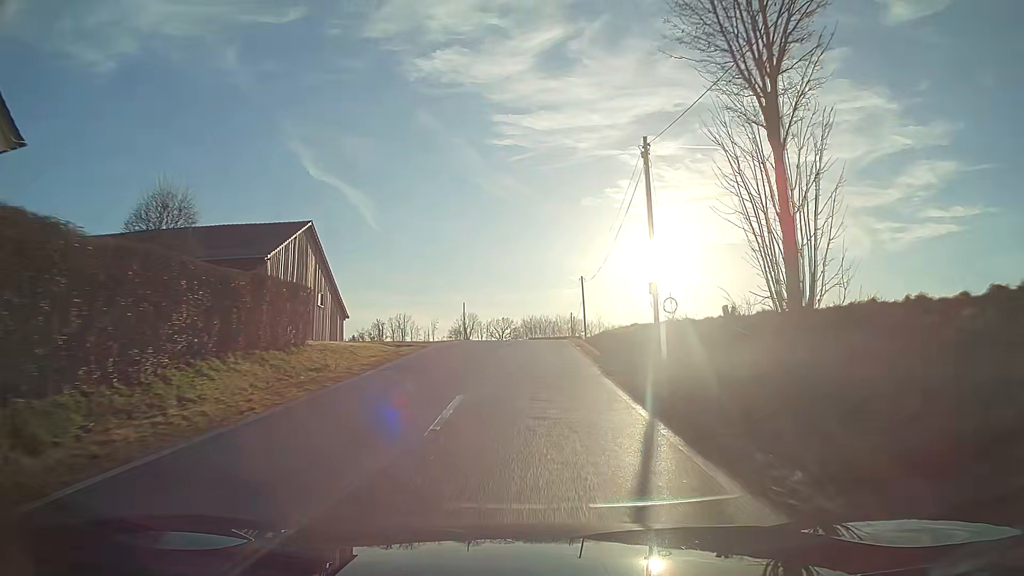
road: tertiary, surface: asphalt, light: Day
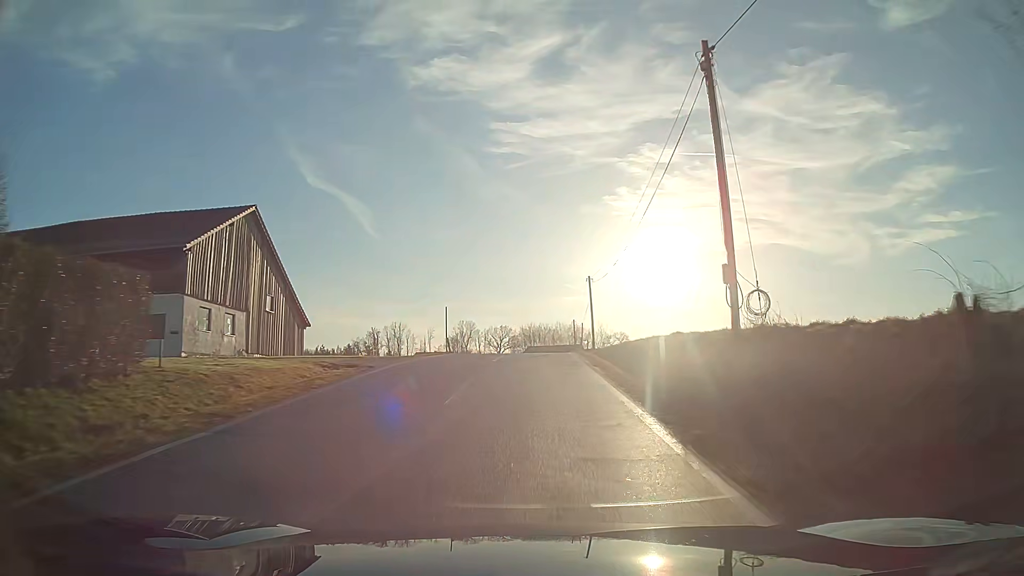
(0.0, +9.1) m; 0°
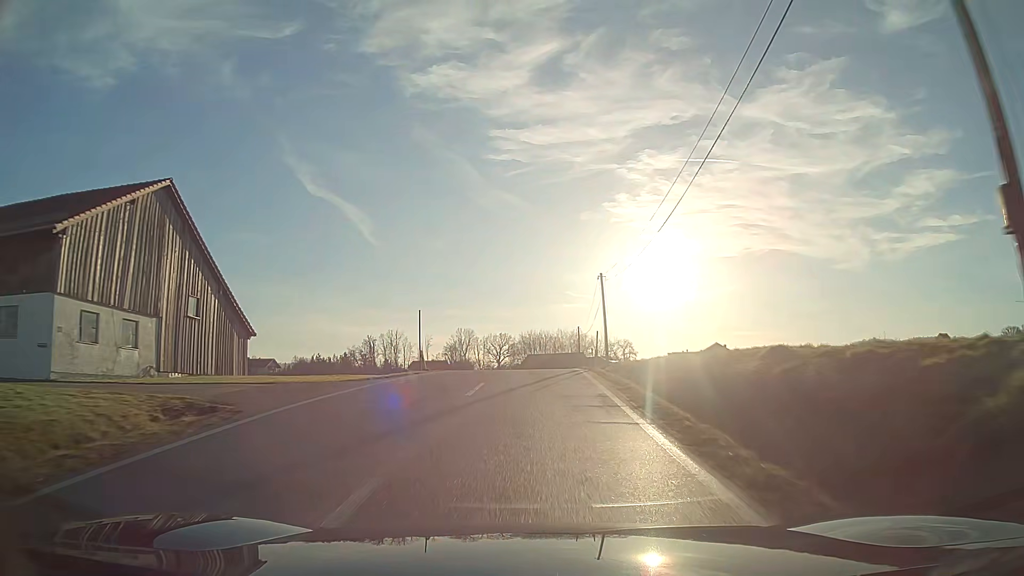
(0.0, +9.0) m; 0°
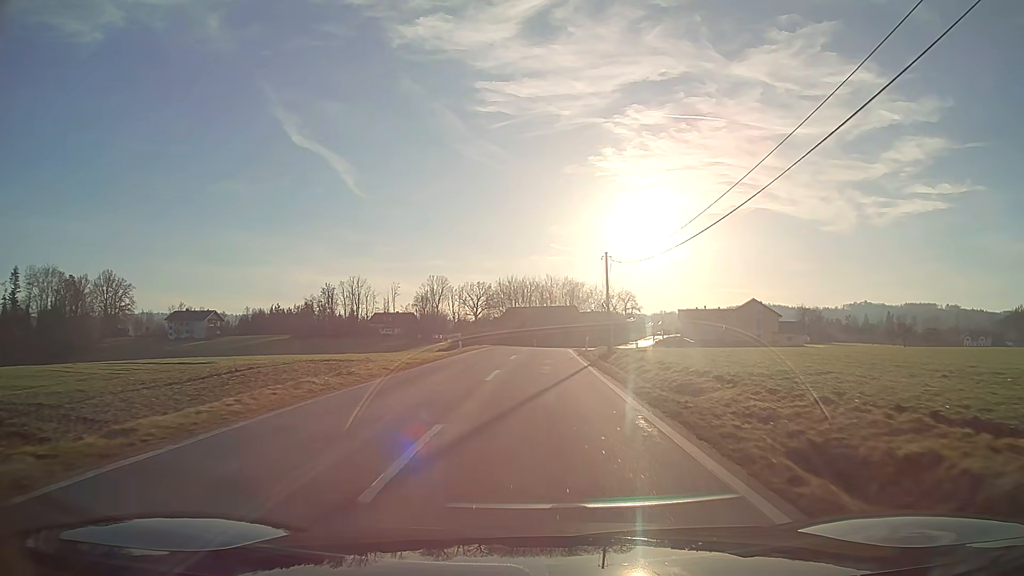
(+0.5, +44.8) m; +1°
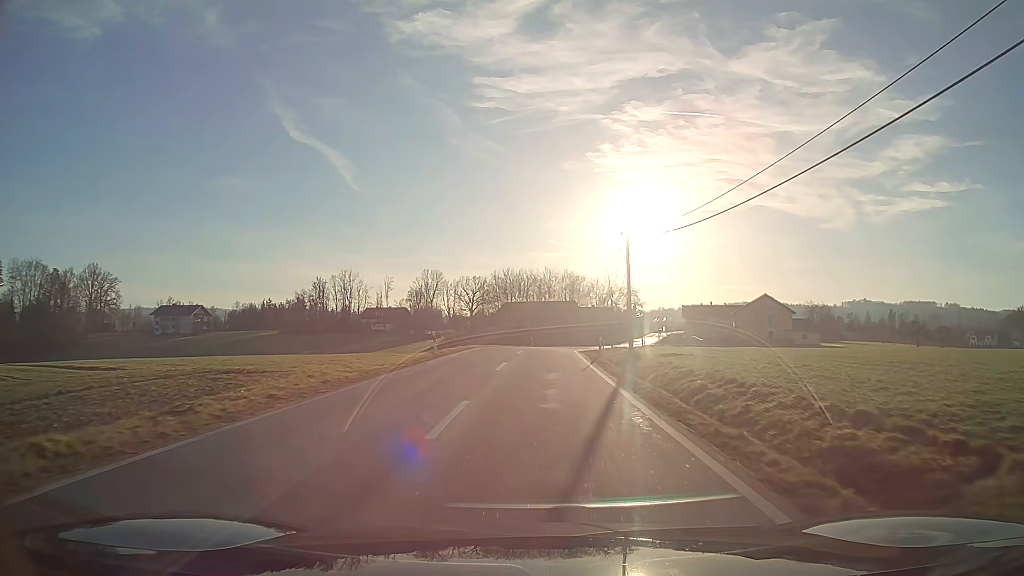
(0.0, +9.2) m; 0°
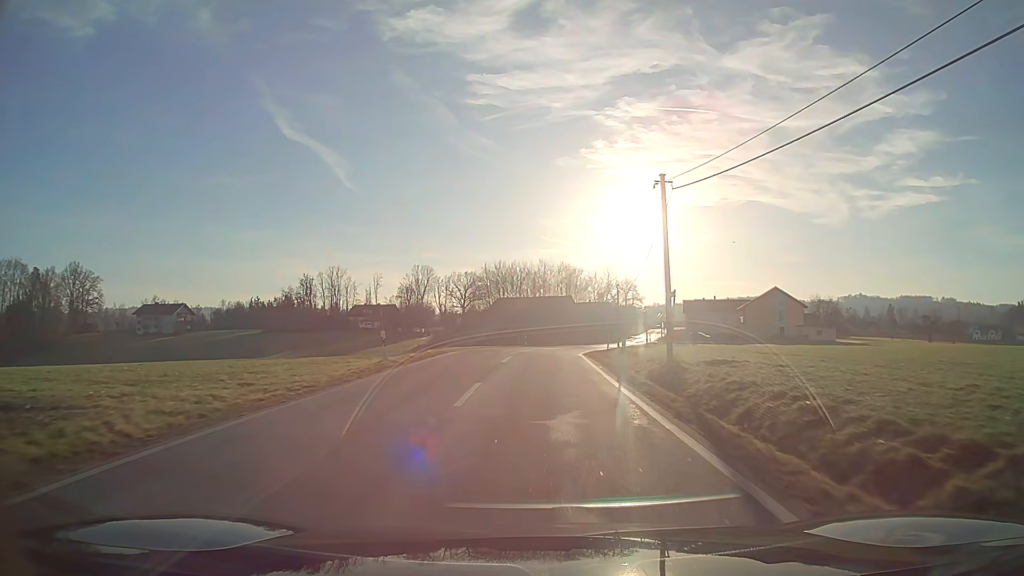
(0.0, +9.3) m; +1°
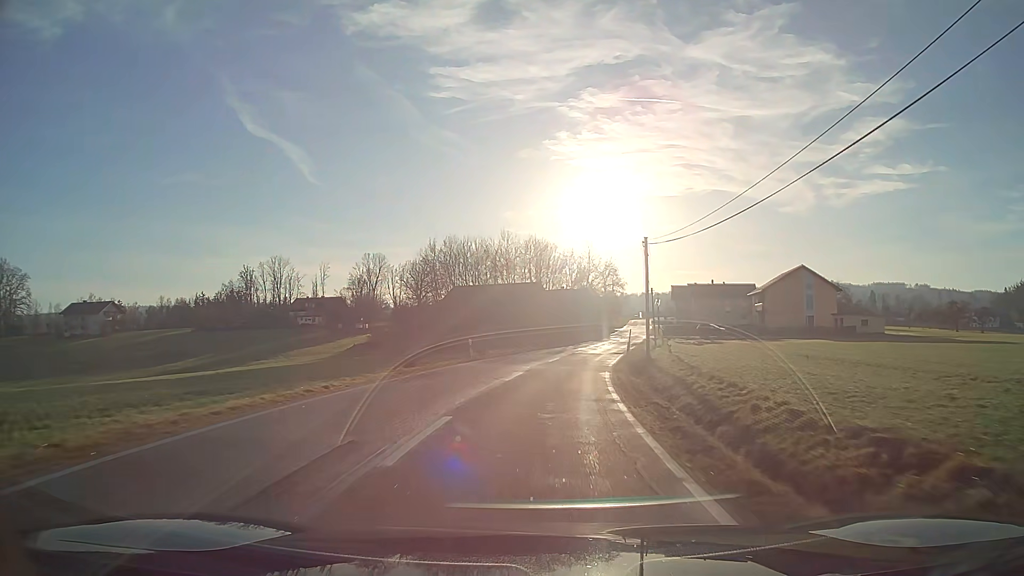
(+0.7, +28.2) m; +4°
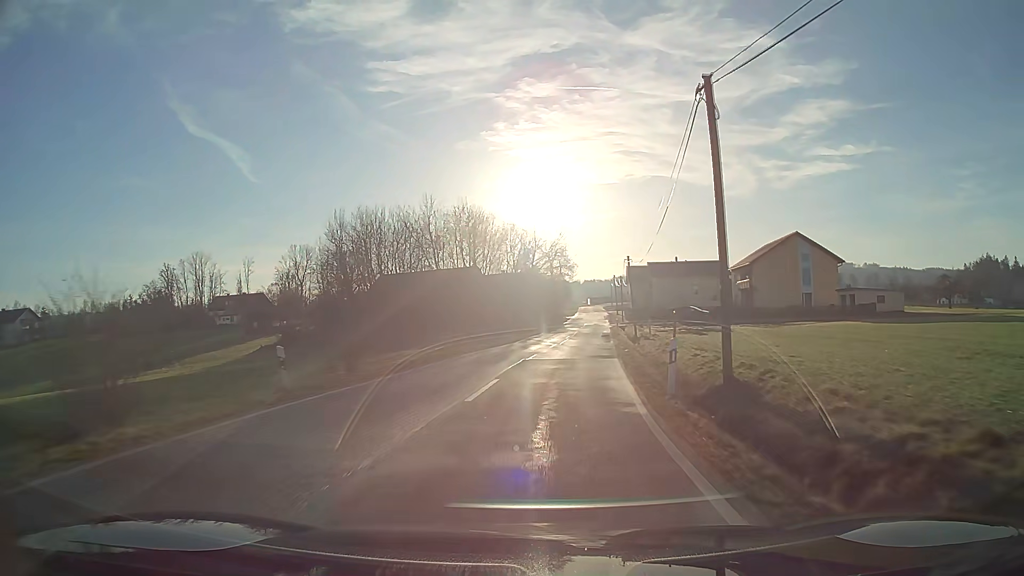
(+0.8, +19.0) m; +5°
